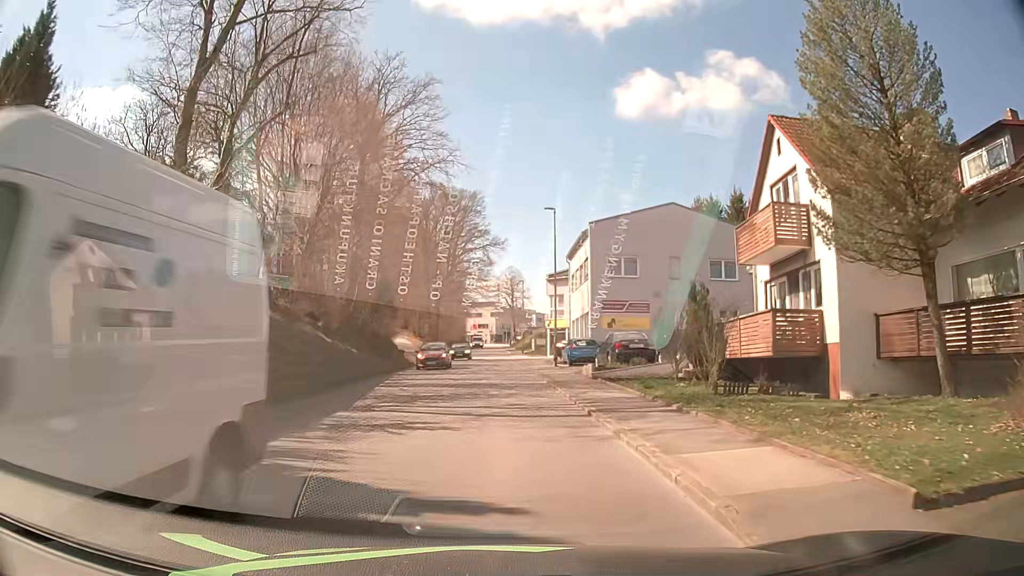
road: tertiary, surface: asphalt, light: Day
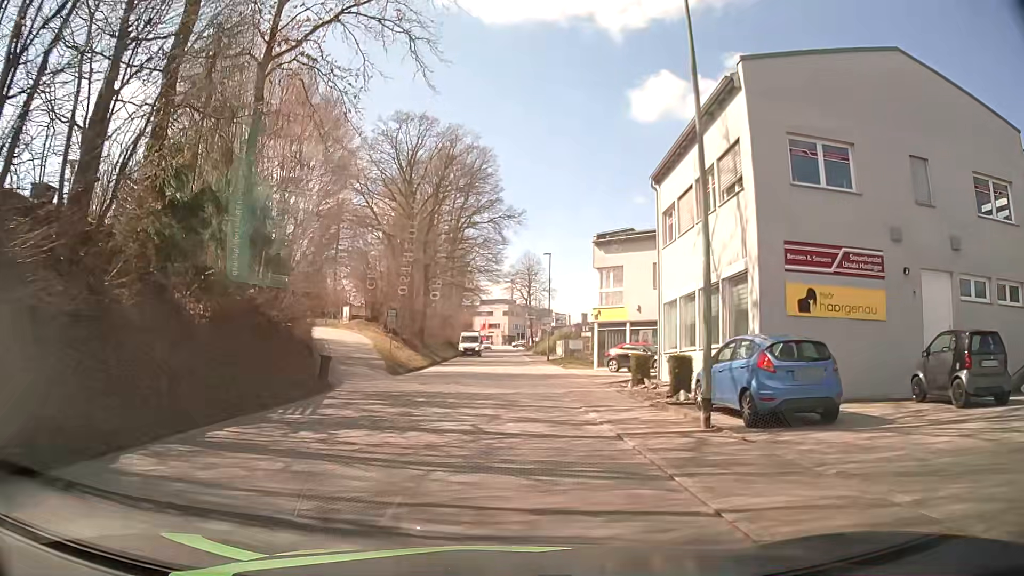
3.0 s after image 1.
(-0.3, +24.7) m; -1°
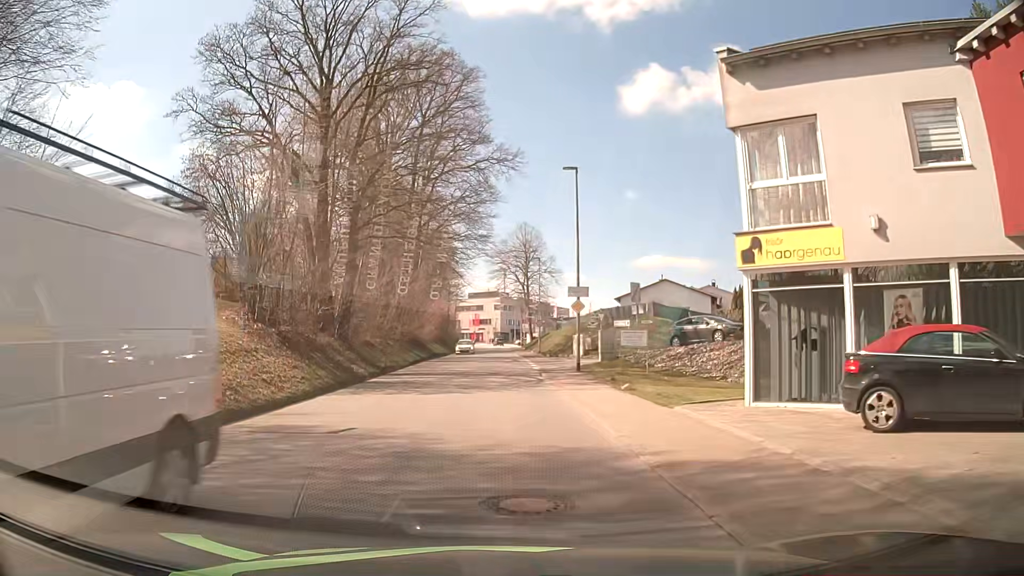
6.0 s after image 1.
(+0.2, +24.7) m; 0°
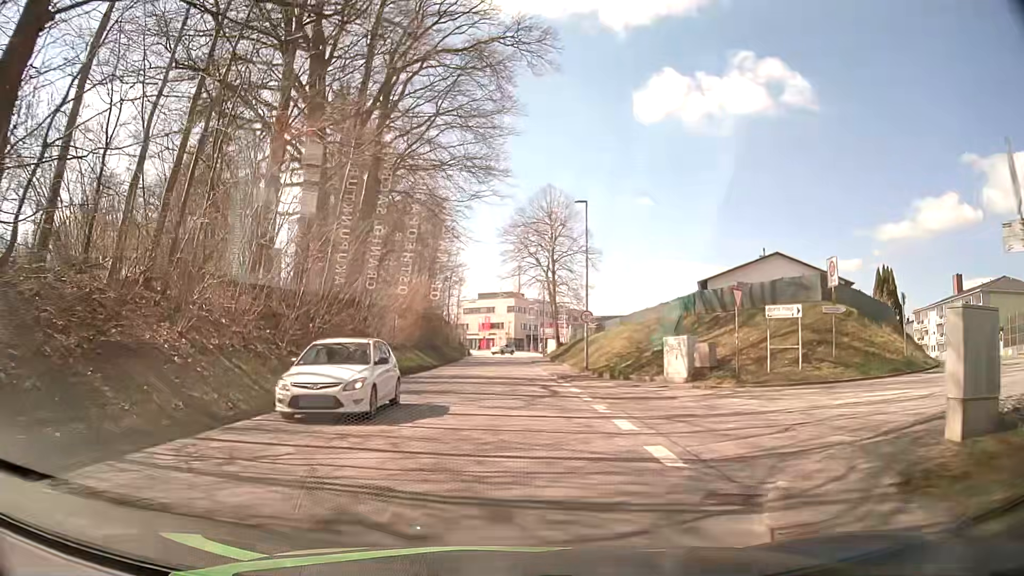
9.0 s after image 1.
(+0.1, +24.6) m; -1°
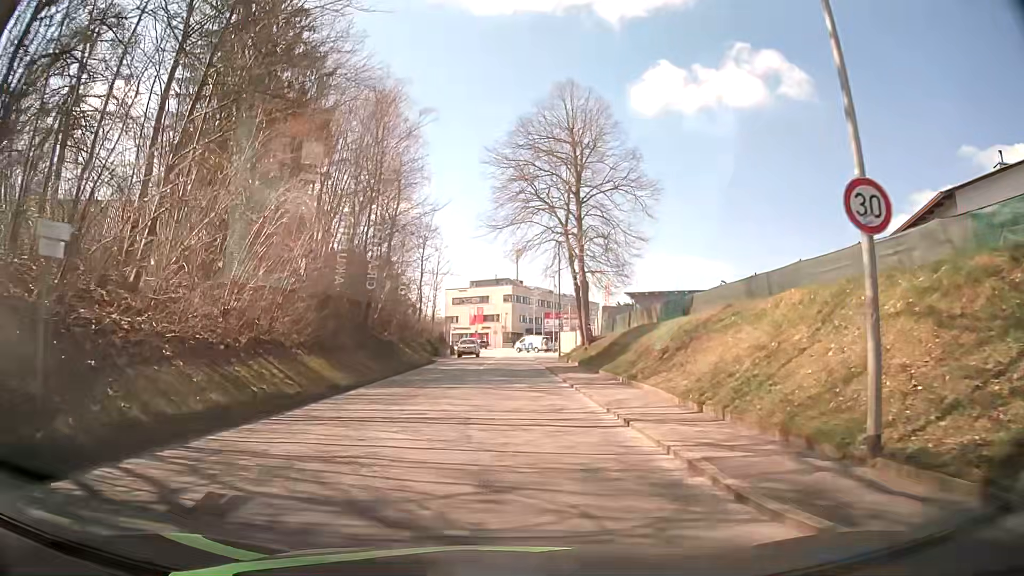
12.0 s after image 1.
(+0.2, +25.0) m; +1°
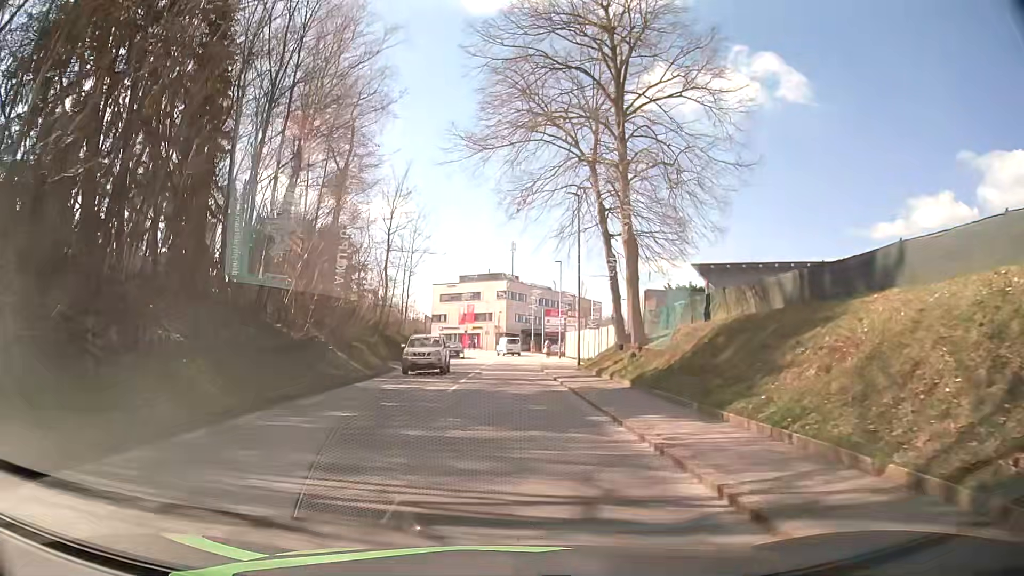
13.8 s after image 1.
(+0.1, +15.5) m; 0°
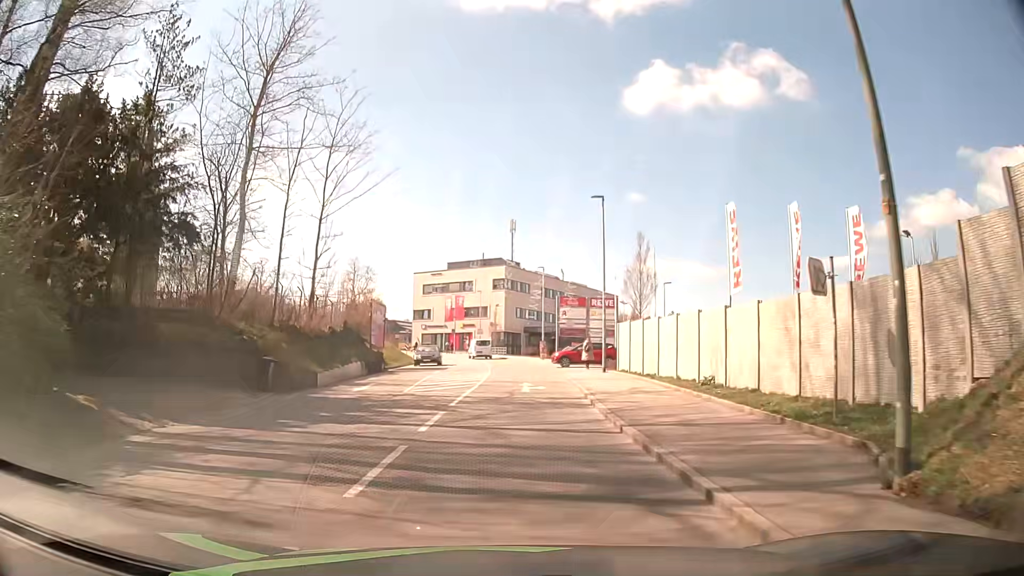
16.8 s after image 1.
(+0.2, +25.9) m; -2°
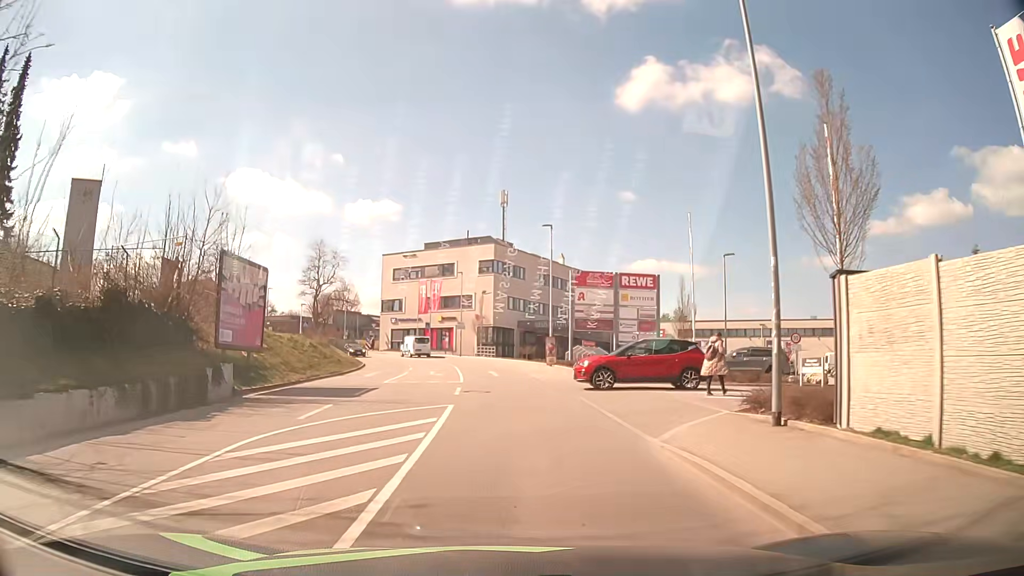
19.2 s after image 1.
(+1.0, +20.7) m; +3°
